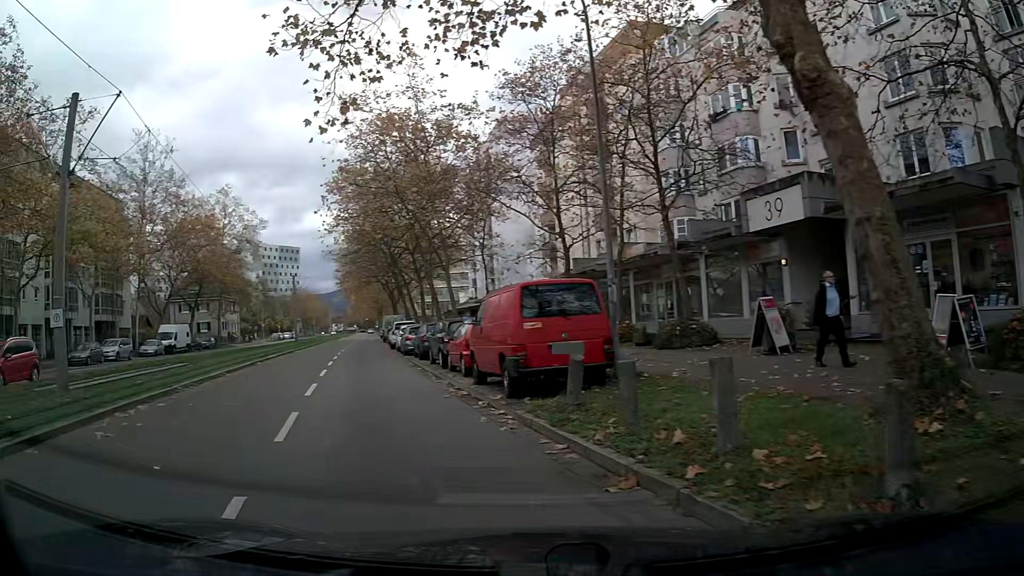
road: tertiary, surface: asphalt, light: Day
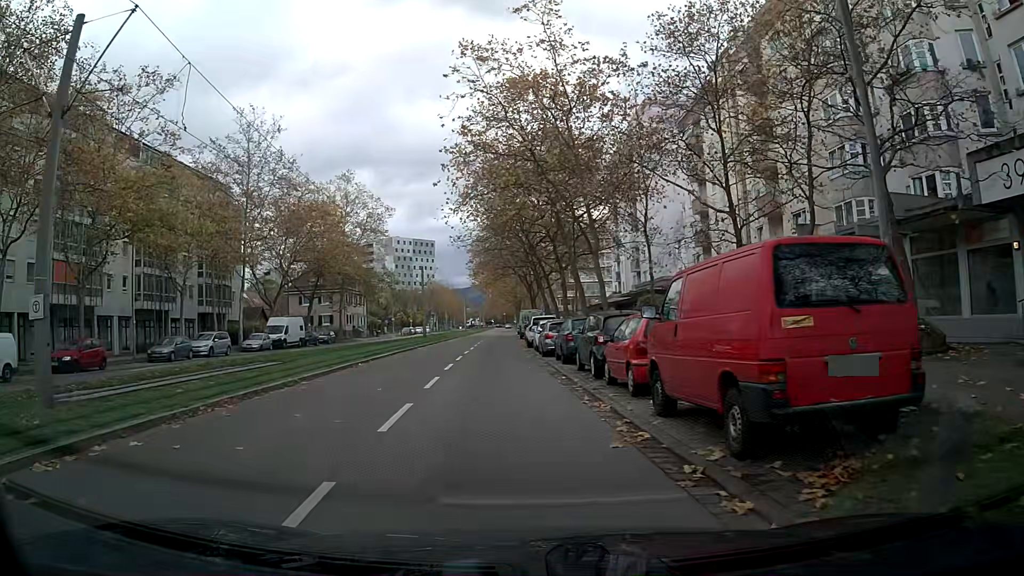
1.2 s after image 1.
(-0.6, +5.6) m; -10°
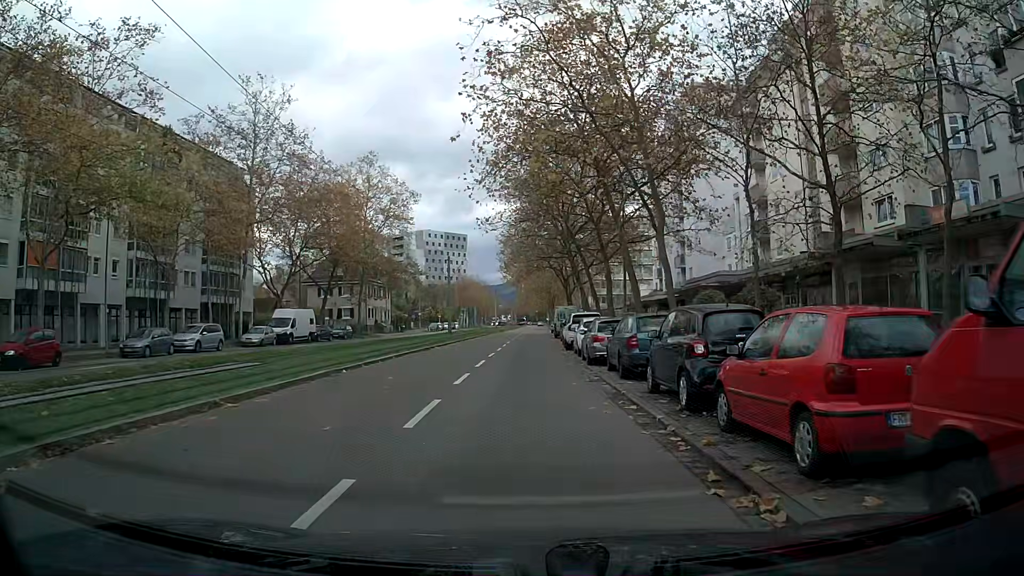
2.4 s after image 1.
(-0.1, +6.2) m; -2°
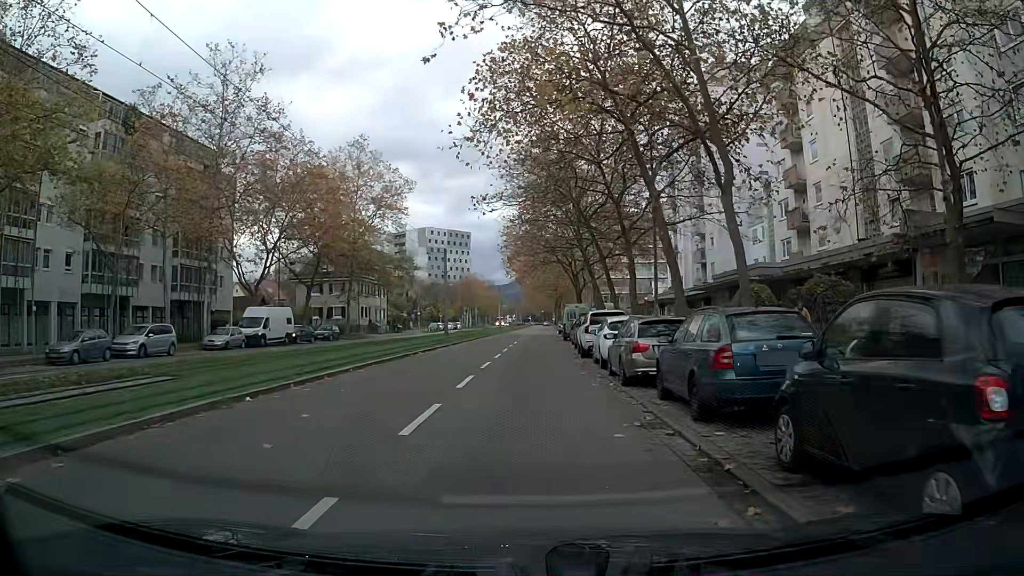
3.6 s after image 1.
(0.0, +6.6) m; -1°
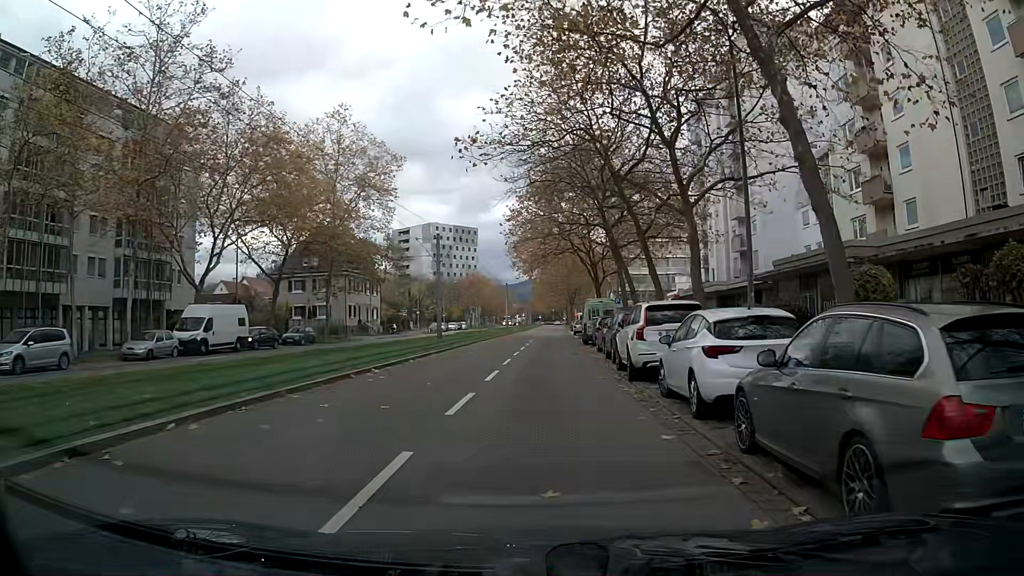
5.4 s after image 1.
(0.0, +10.0) m; -1°
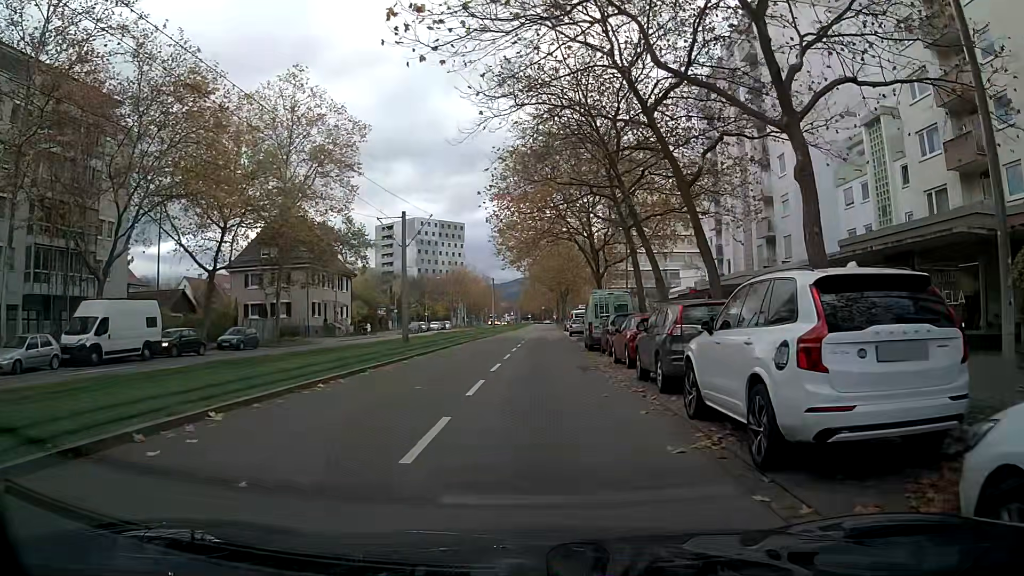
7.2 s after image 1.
(+0.2, +9.2) m; +1°
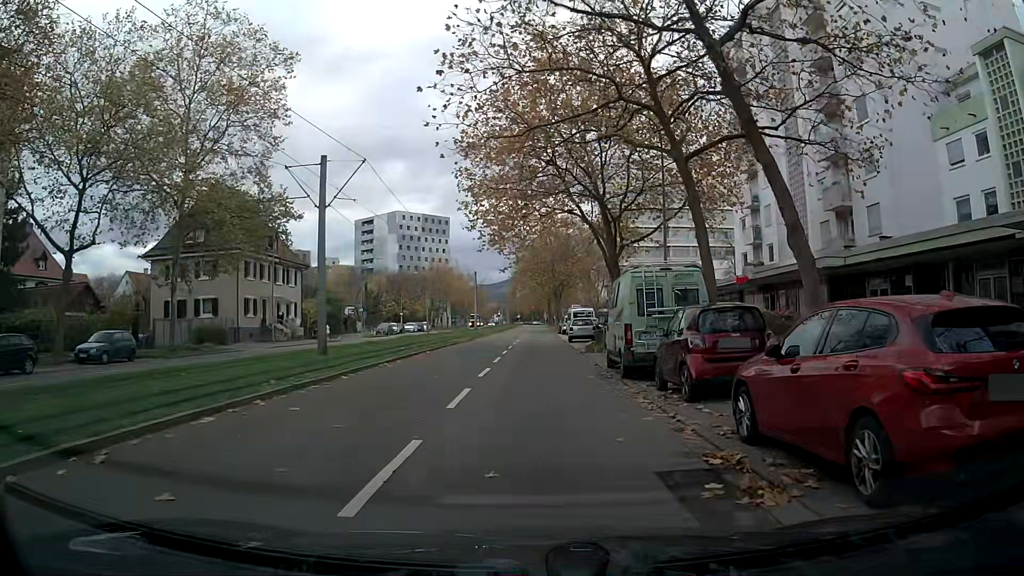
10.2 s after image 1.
(-0.1, +13.6) m; -1°
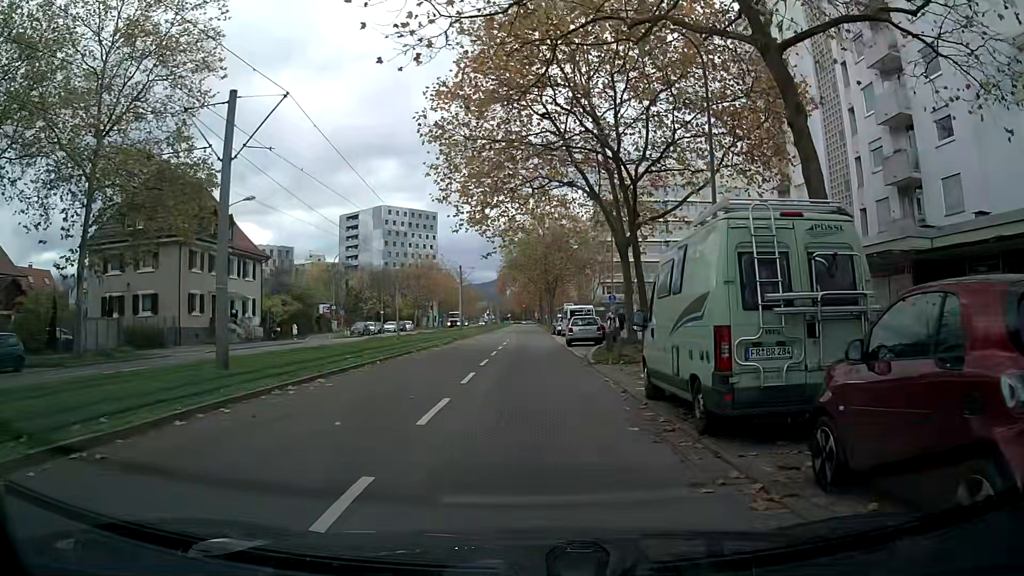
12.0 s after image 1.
(+0.2, +7.8) m; +3°
(0, +10) (0, +20) (0, +30) (0, +40) (0, +50) (0, +60) (0, +70) (0, +80) (0, +90) (0, +100) m
